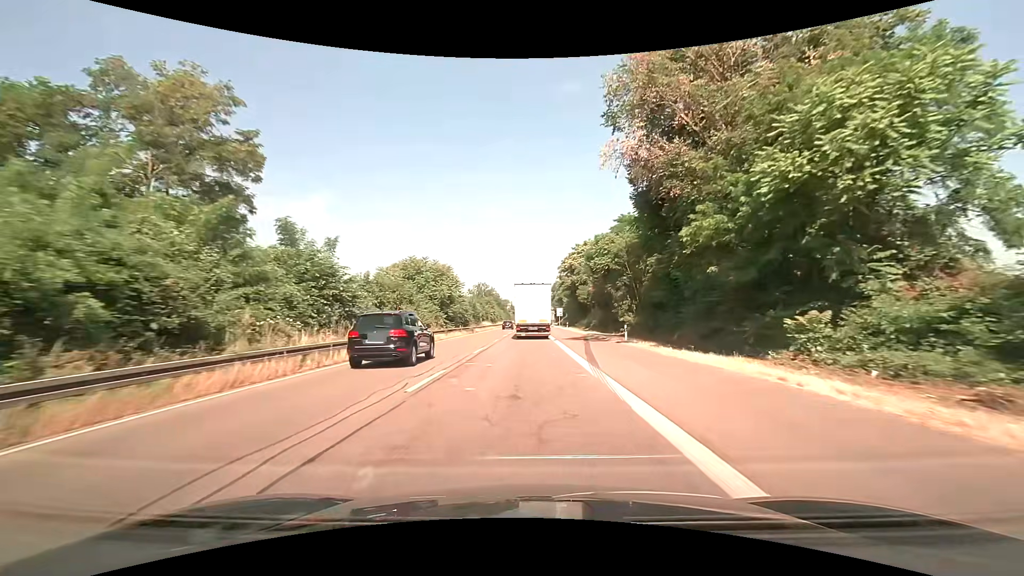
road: trunk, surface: asphalt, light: Day
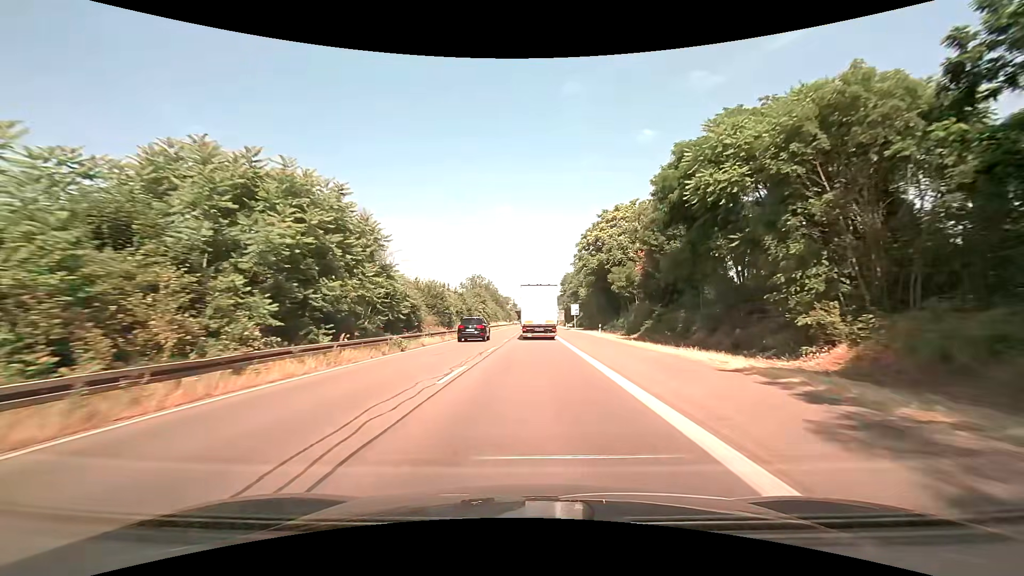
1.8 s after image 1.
(-0.3, +33.2) m; 0°
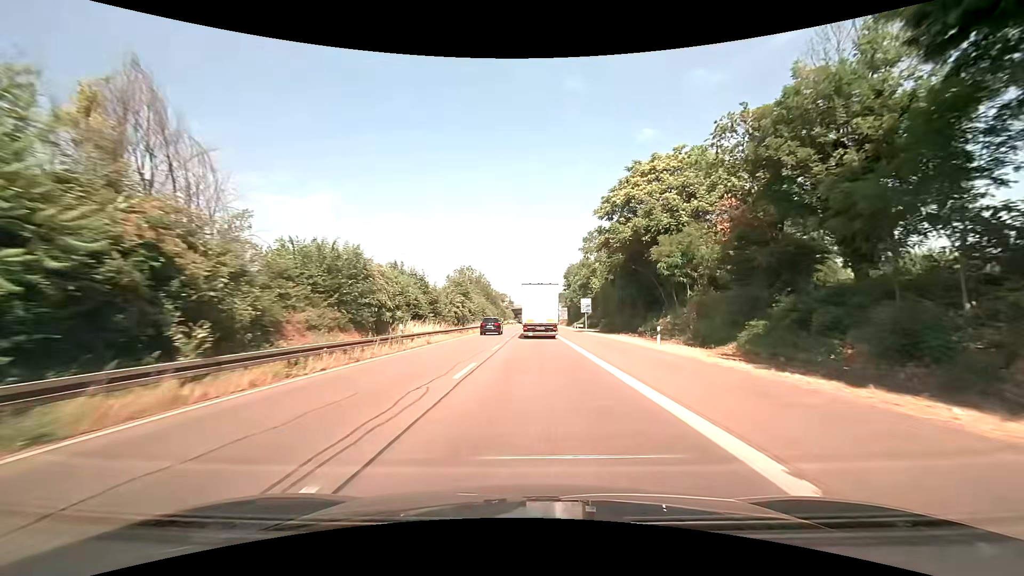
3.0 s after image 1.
(-0.2, +22.2) m; -1°
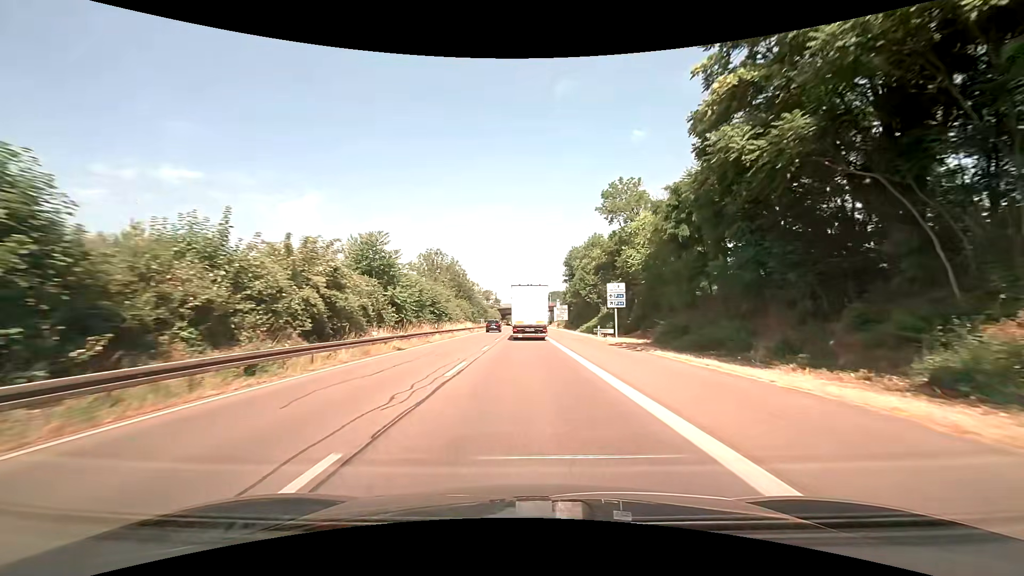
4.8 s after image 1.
(+0.4, +33.5) m; +1°
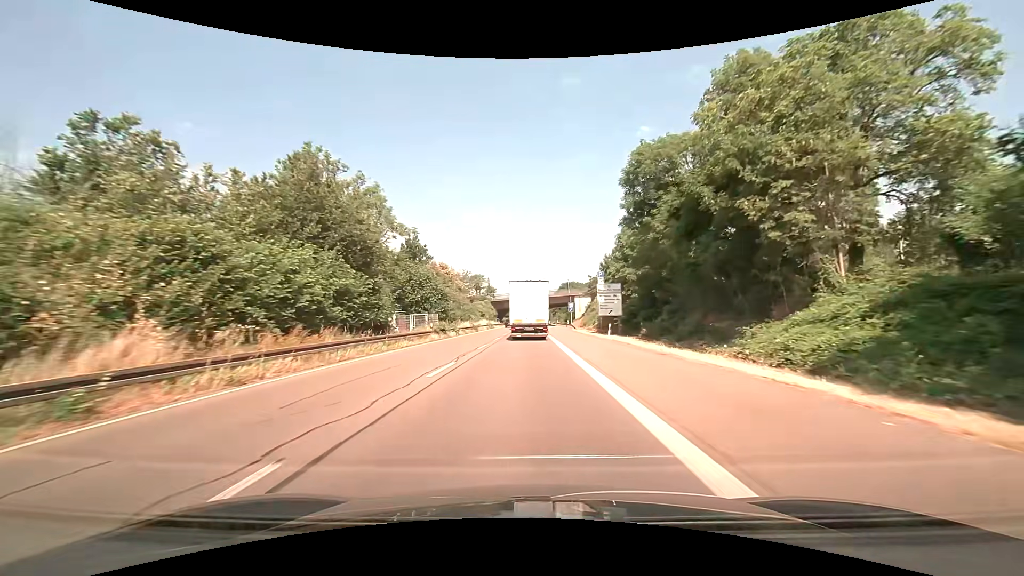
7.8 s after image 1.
(+0.1, +57.9) m; 0°
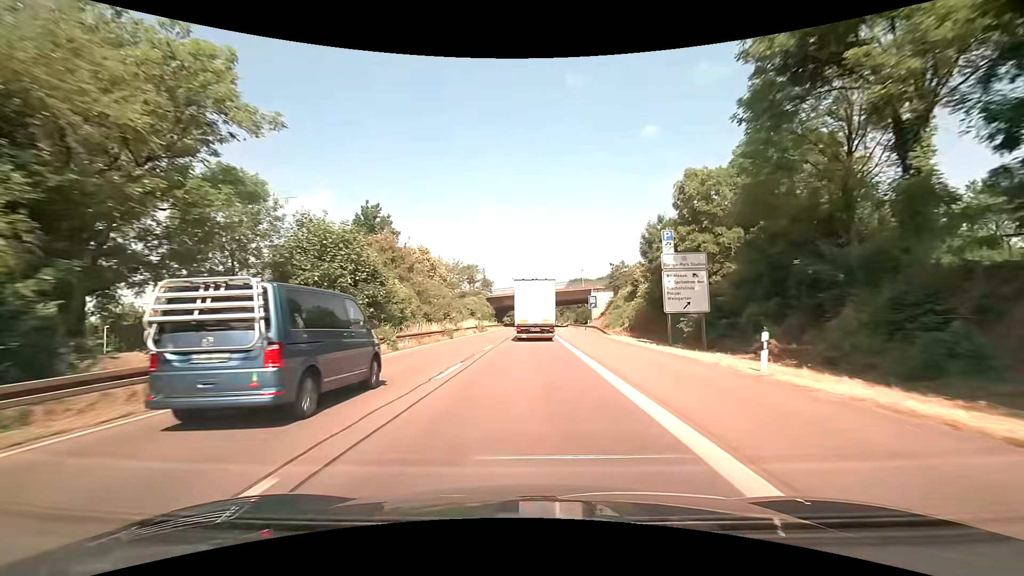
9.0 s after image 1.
(-0.1, +23.4) m; 0°
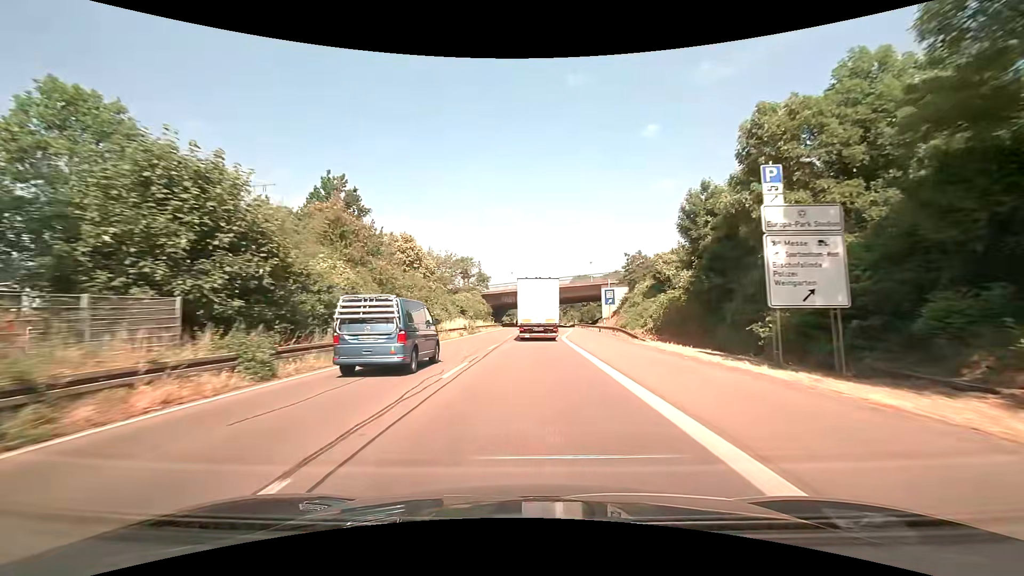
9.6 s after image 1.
(-0.1, +11.7) m; 0°
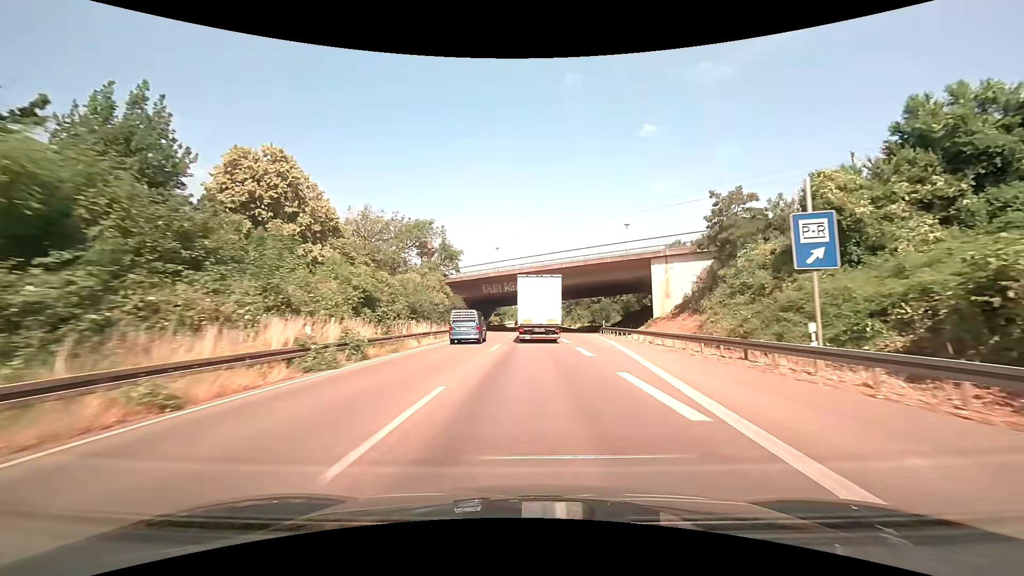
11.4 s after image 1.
(-0.2, +34.8) m; 0°
(0, +10) (0, +20) (0, +30) (+1, +40) (+1, +50) (+1, +60) (+1, +70) (+1, +80) (0, +90) (0, +100) m
